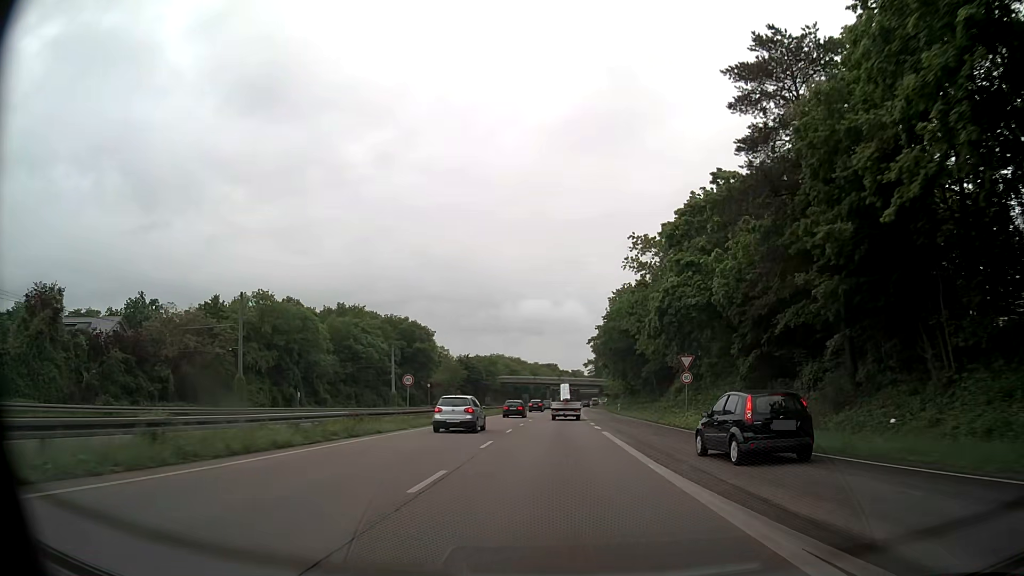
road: trunk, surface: asphalt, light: Day
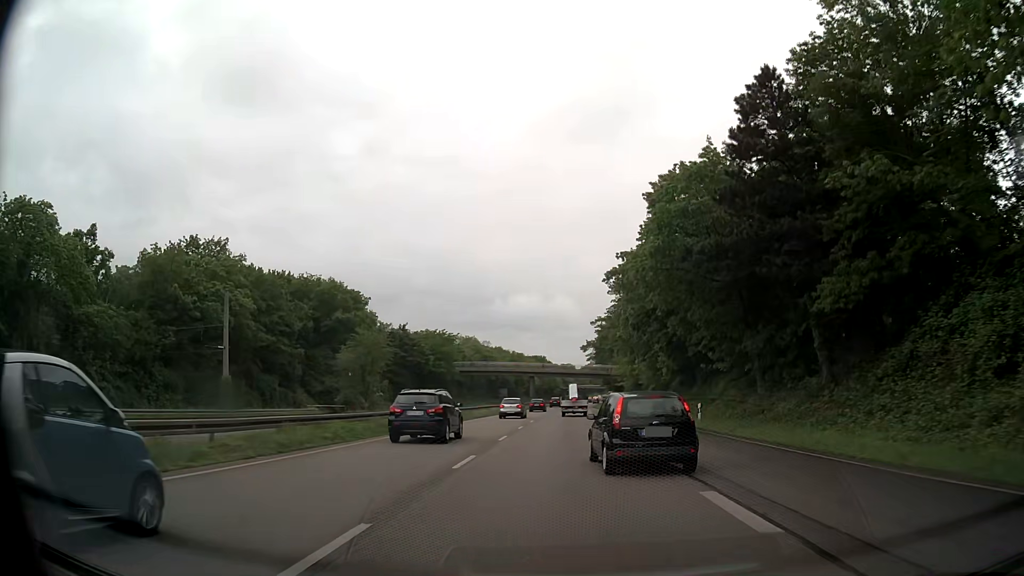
(+0.2, +50.1) m; +1°
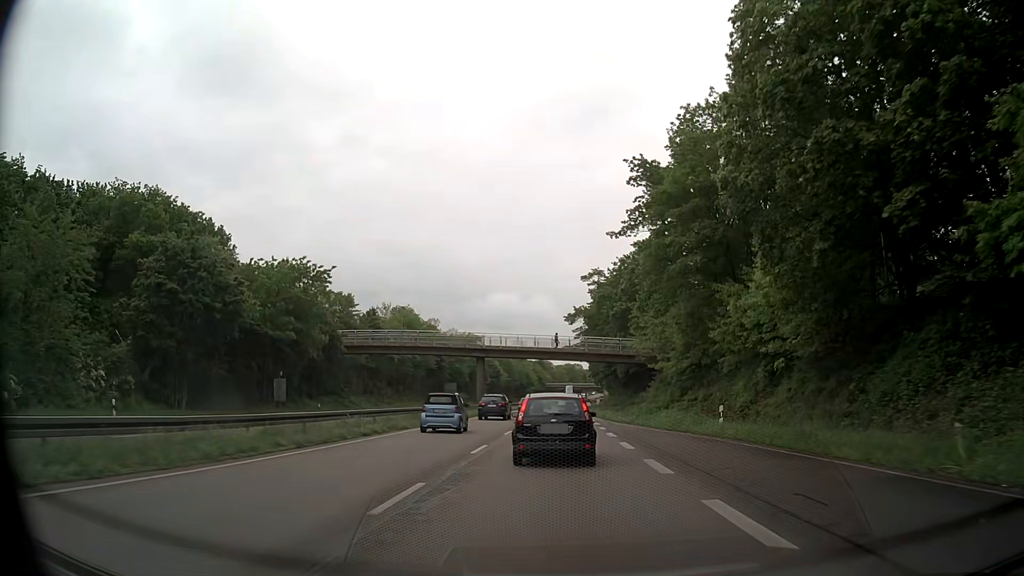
(+0.9, +50.1) m; +2°
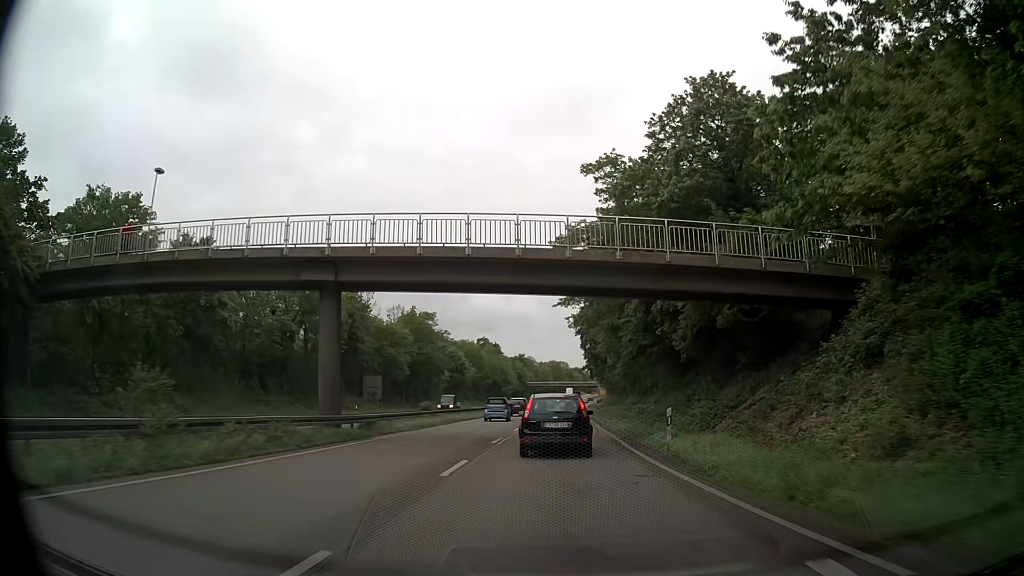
(+0.5, +40.5) m; +1°
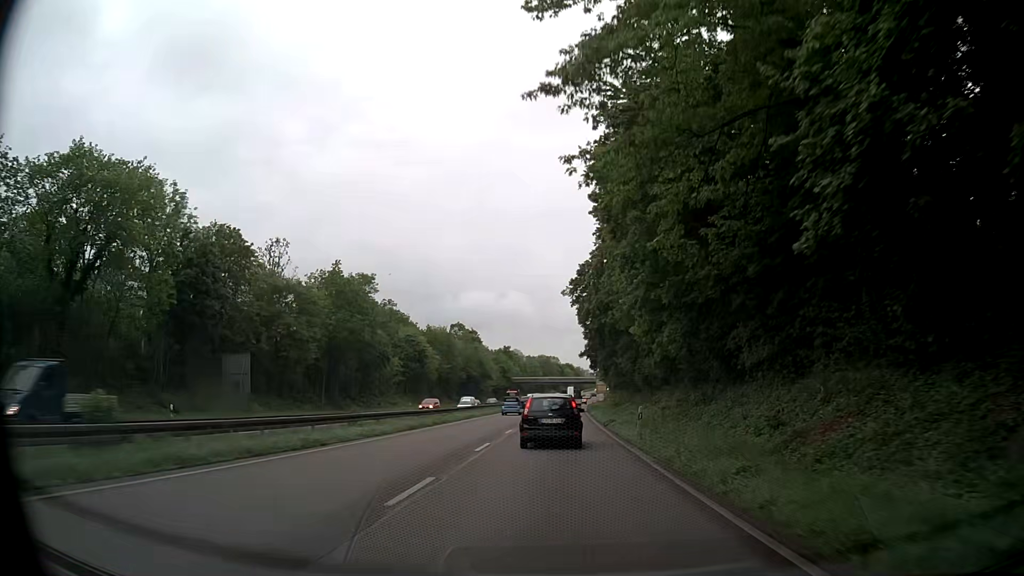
(+0.4, +30.2) m; 0°
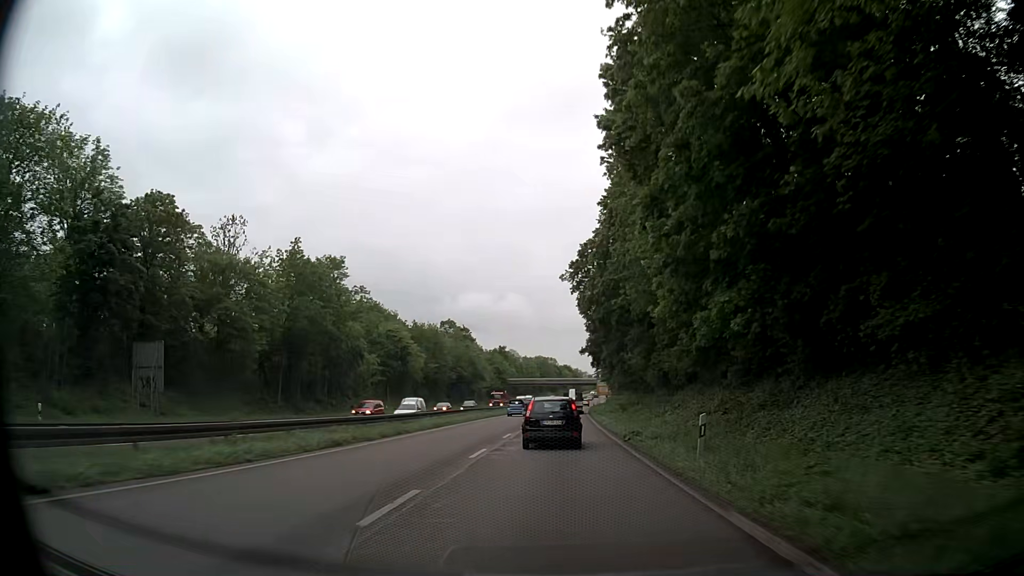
(+0.1, +10.2) m; +1°
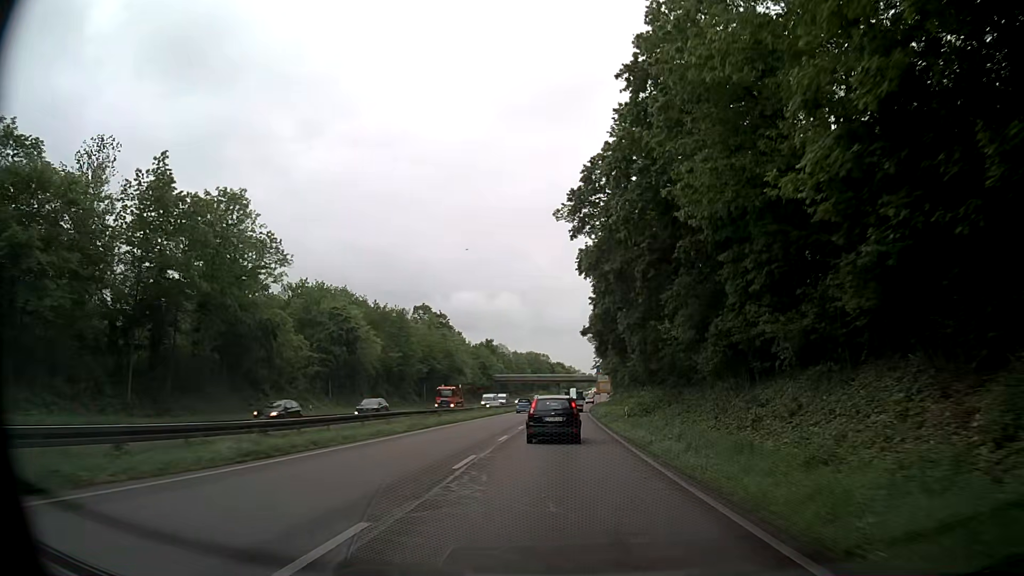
(0.0, +20.7) m; 0°
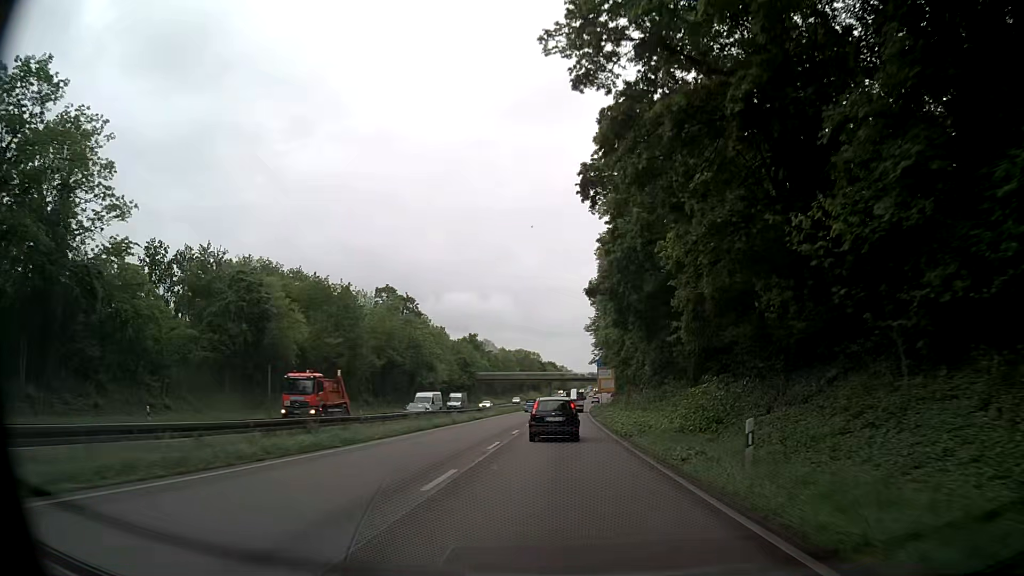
(+0.2, +21.0) m; +1°
(0, +10) (0, +20) (0, +30) (+1, +40) (+1, +50) (+1, +60) (+2, +70) (+2, +80) (+3, +90) (+4, +100) m
